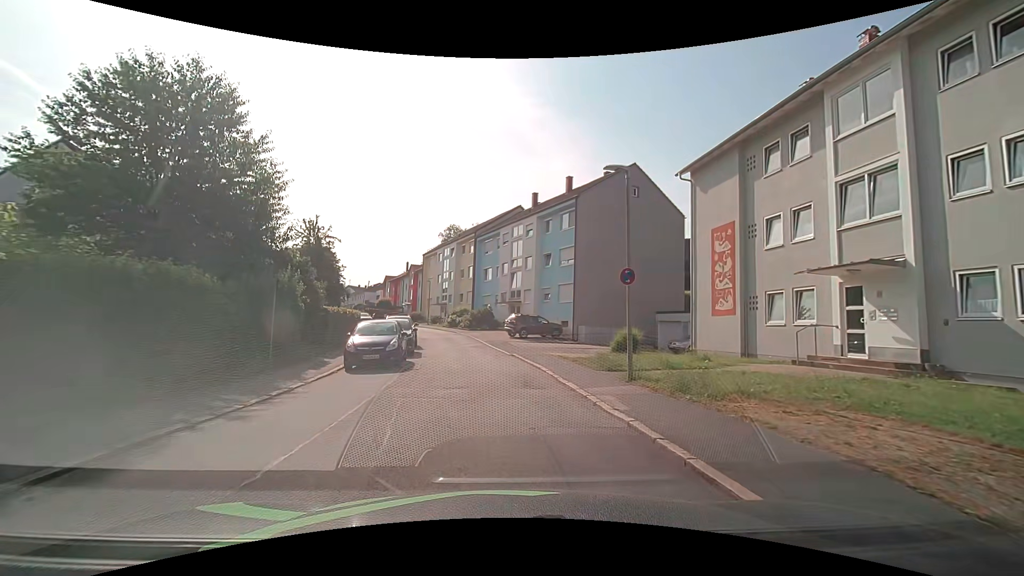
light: Day
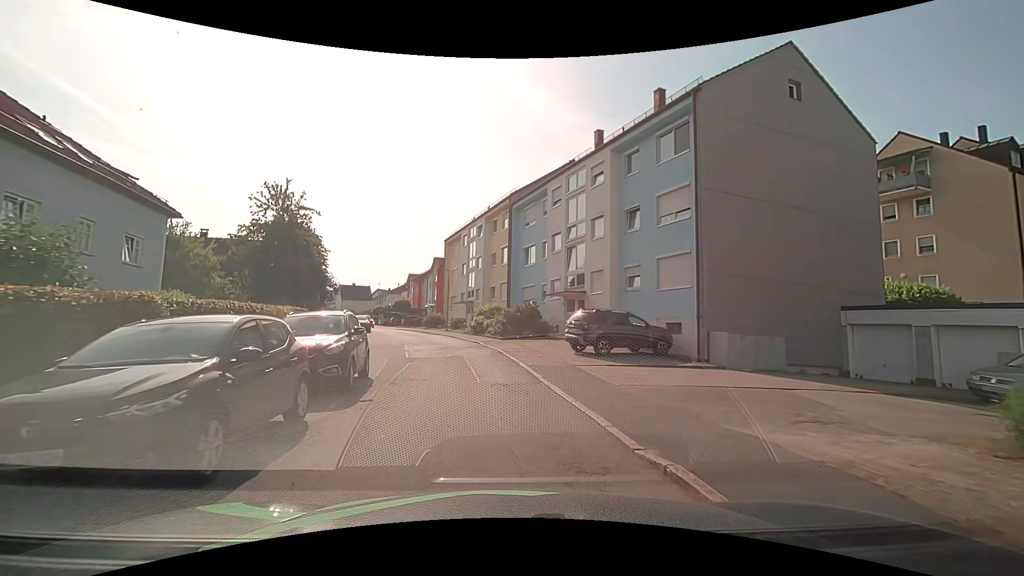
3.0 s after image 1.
(-1.2, +16.5) m; -6°
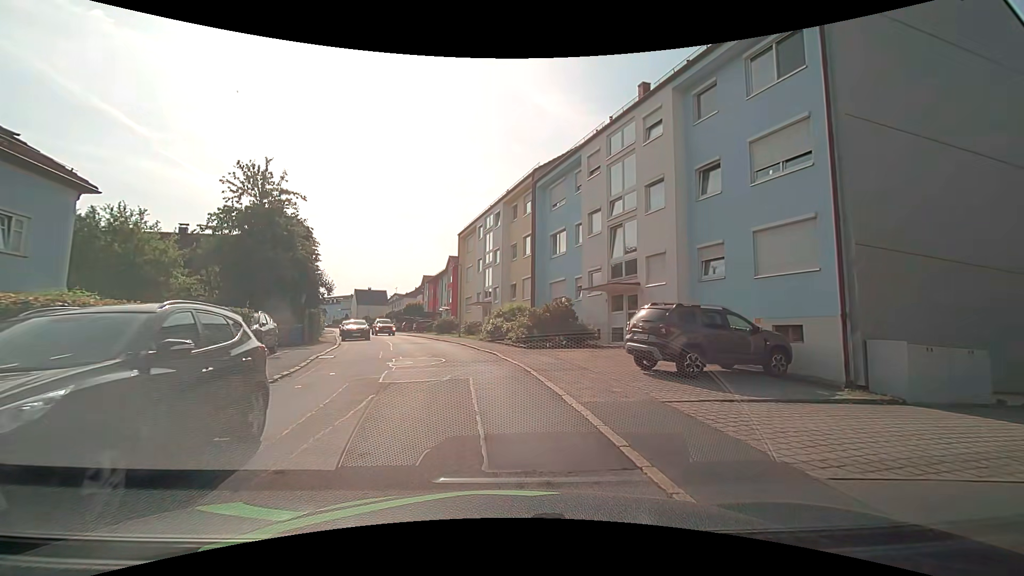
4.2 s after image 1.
(-0.2, +6.6) m; -3°
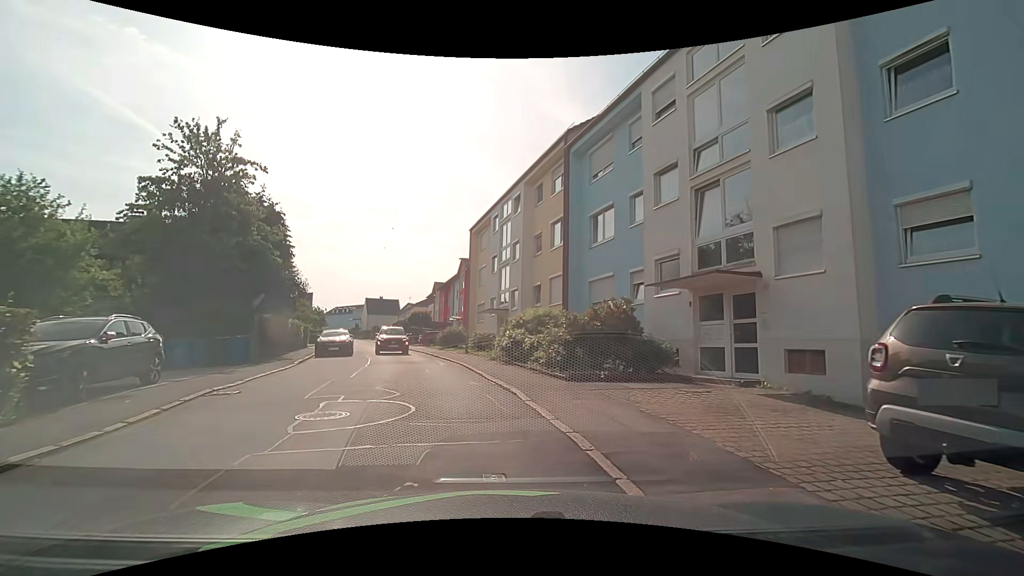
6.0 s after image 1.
(-0.1, +7.6) m; -2°
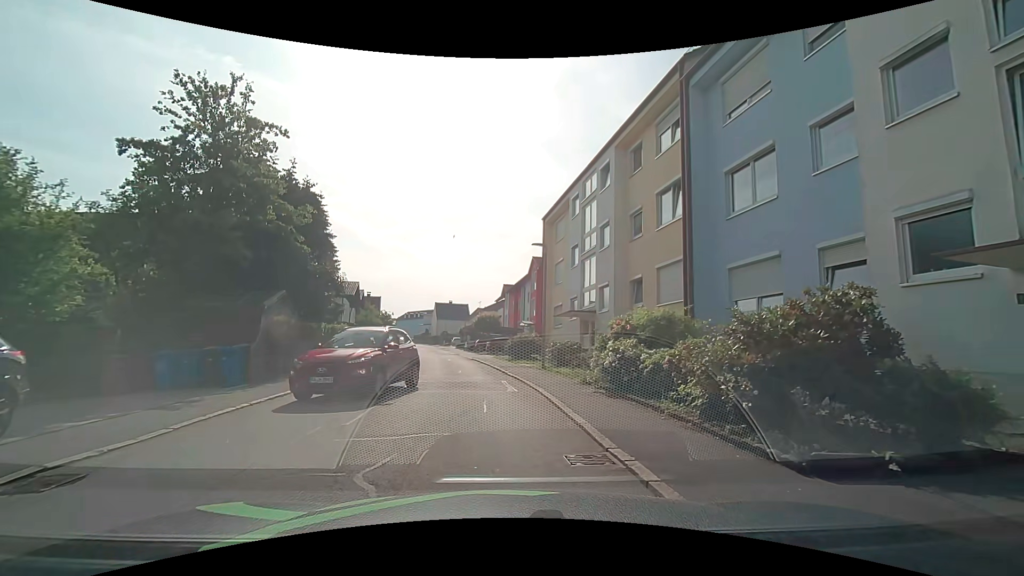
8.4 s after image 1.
(-0.5, +6.3) m; -6°
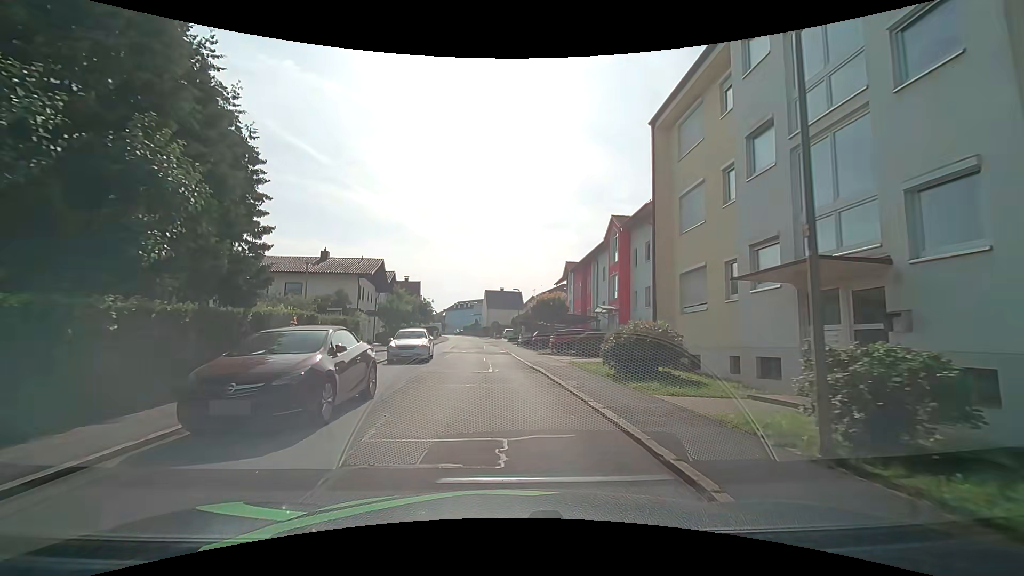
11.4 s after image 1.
(-1.5, +14.6) m; -7°
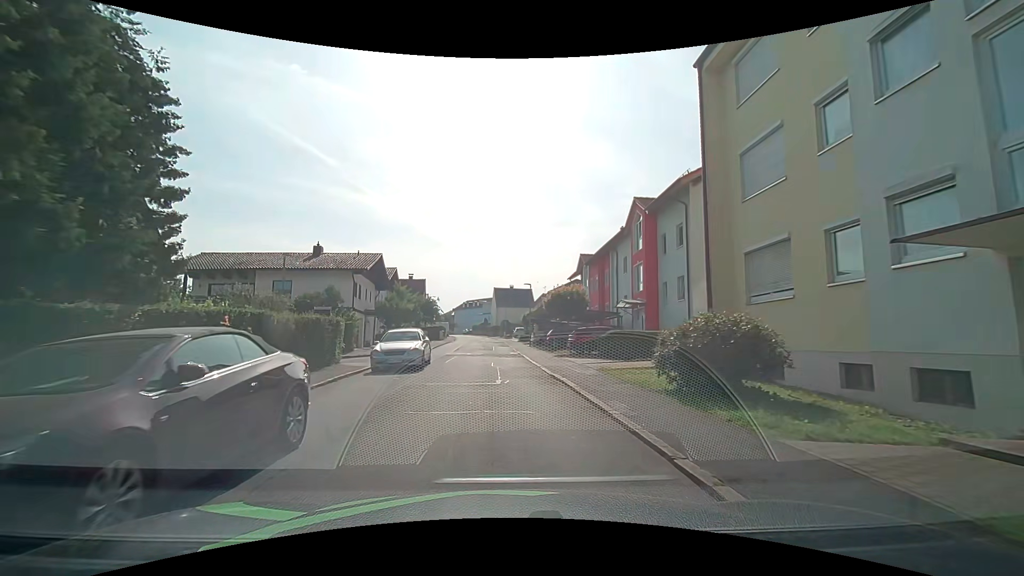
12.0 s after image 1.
(-0.1, +4.1) m; -2°
(0, +10) (-1, +20) (-1, +30) (-1, +40) (-2, +50) (-2, +60) (-3, +70) (-4, +80) (-5, +90) (-7, +100) m
